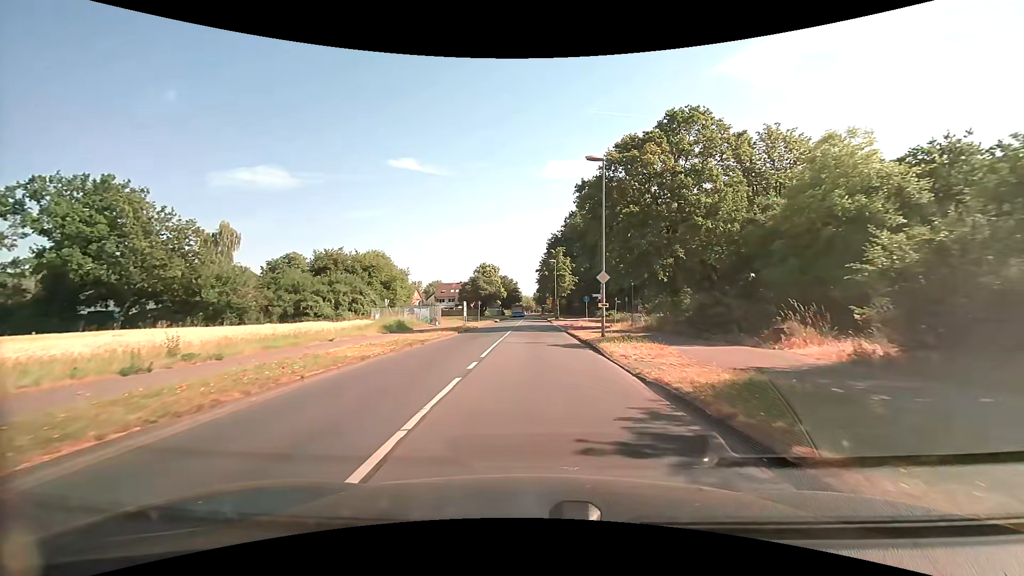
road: tertiary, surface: asphalt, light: Day
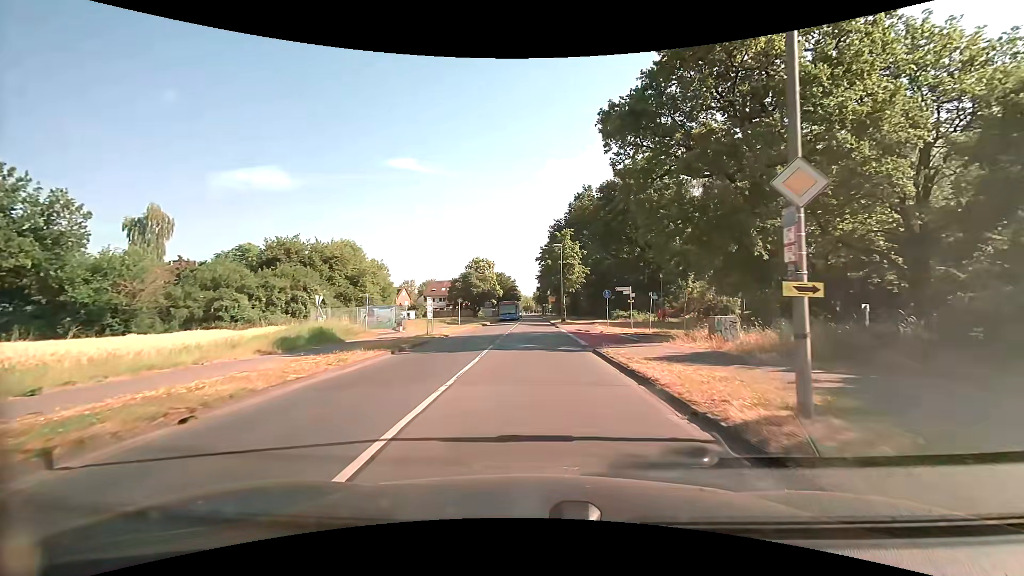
(-0.1, +15.2) m; 0°
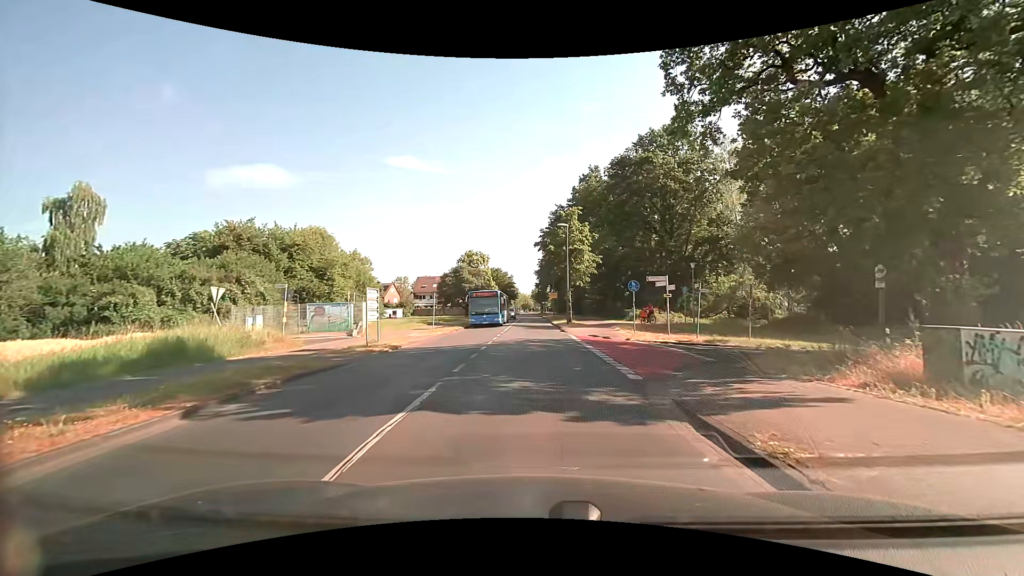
(0.0, +10.4) m; 0°
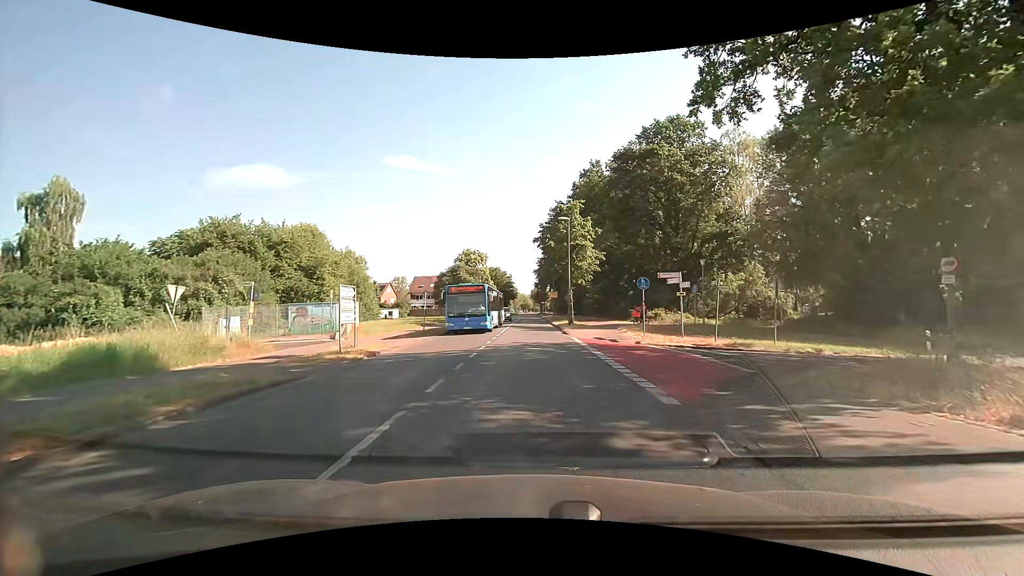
(0.0, +2.5) m; 0°
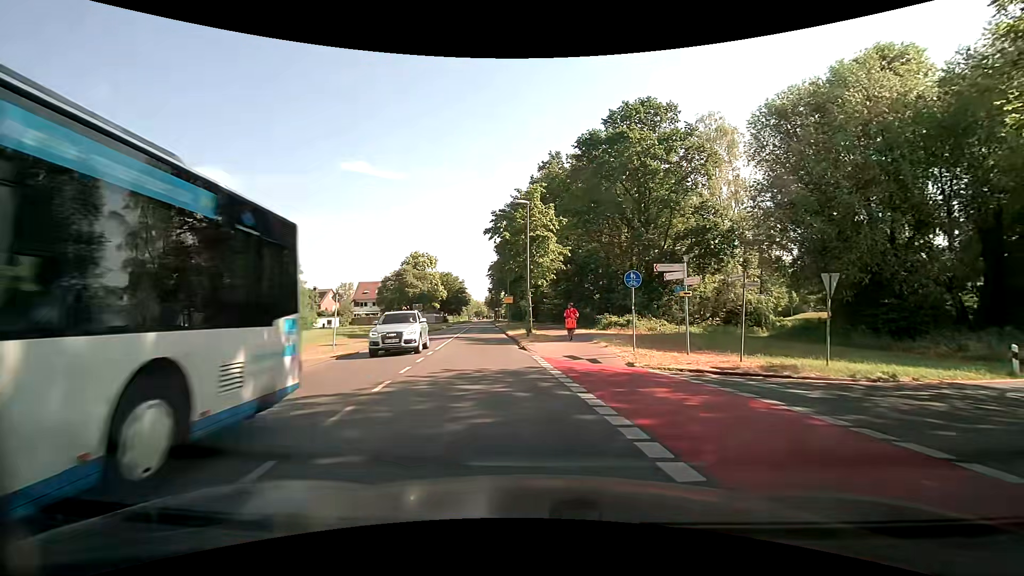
(+0.2, +7.4) m; +7°
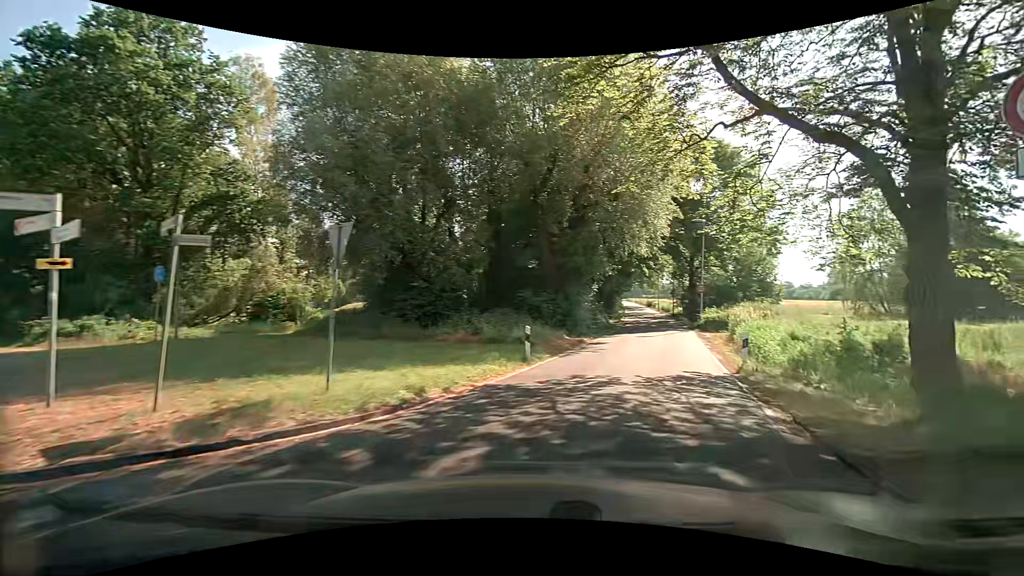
(+3.2, +8.3) m; +46°
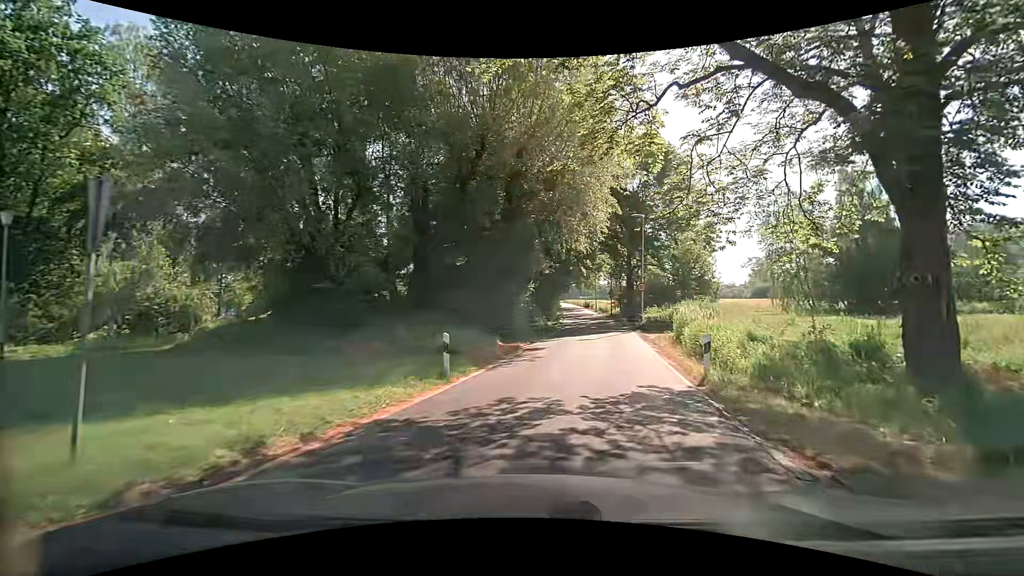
(+0.2, +3.0) m; +7°
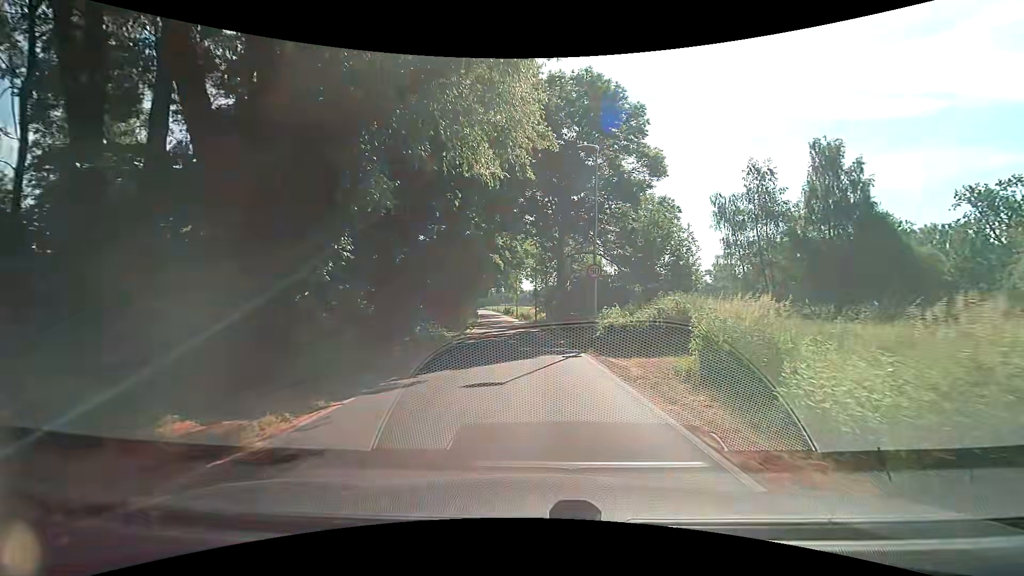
(+1.6, +15.4) m; +8°
(0, +10) (0, +20) (0, +30) (-1, +40) (-2, +50) (-3, +60) (-4, +70) (-5, +80) (-6, +90) (-6, +100) m
